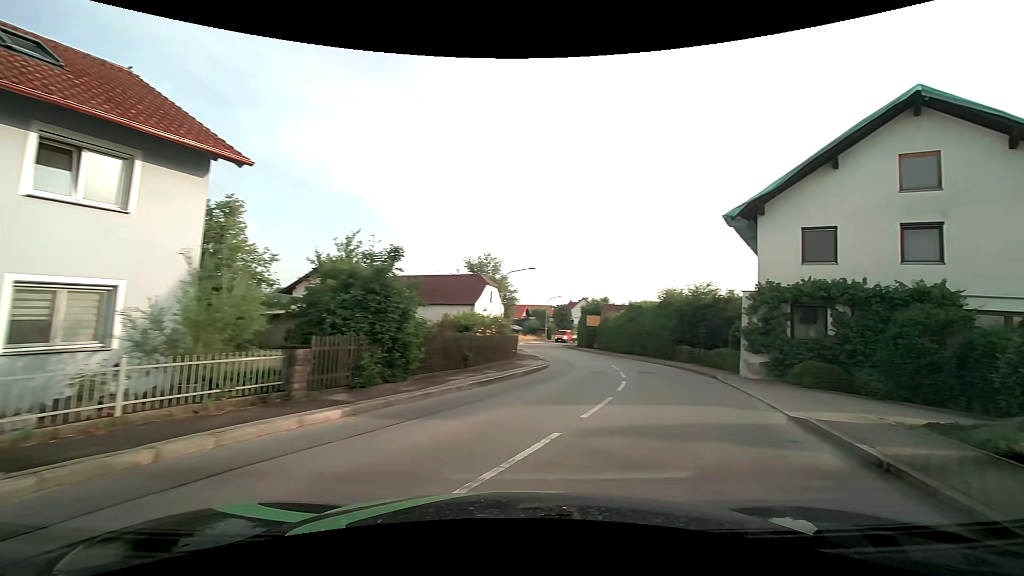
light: Day
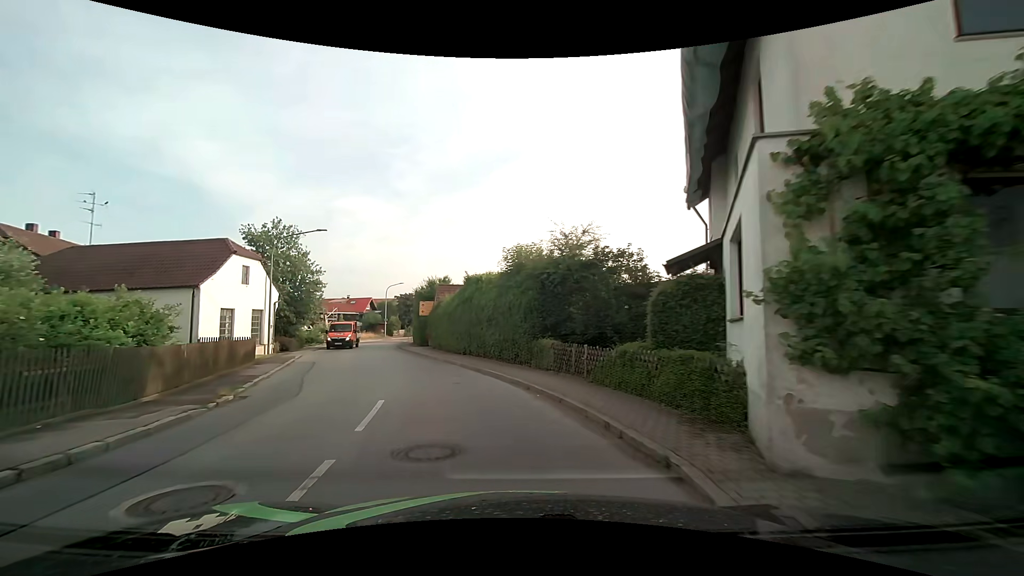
(+4.6, +14.9) m; +17°
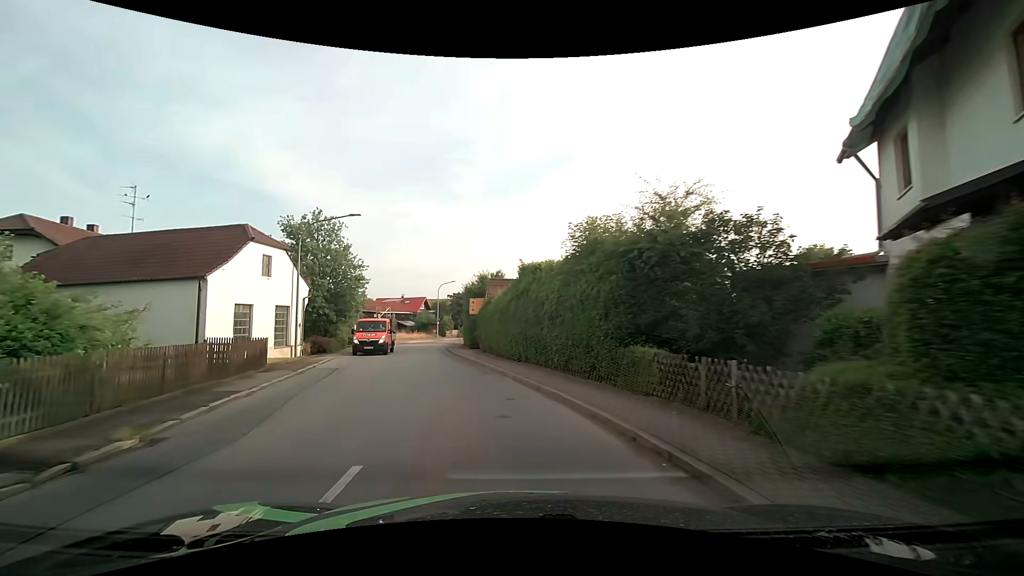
(-0.3, +5.0) m; -7°
